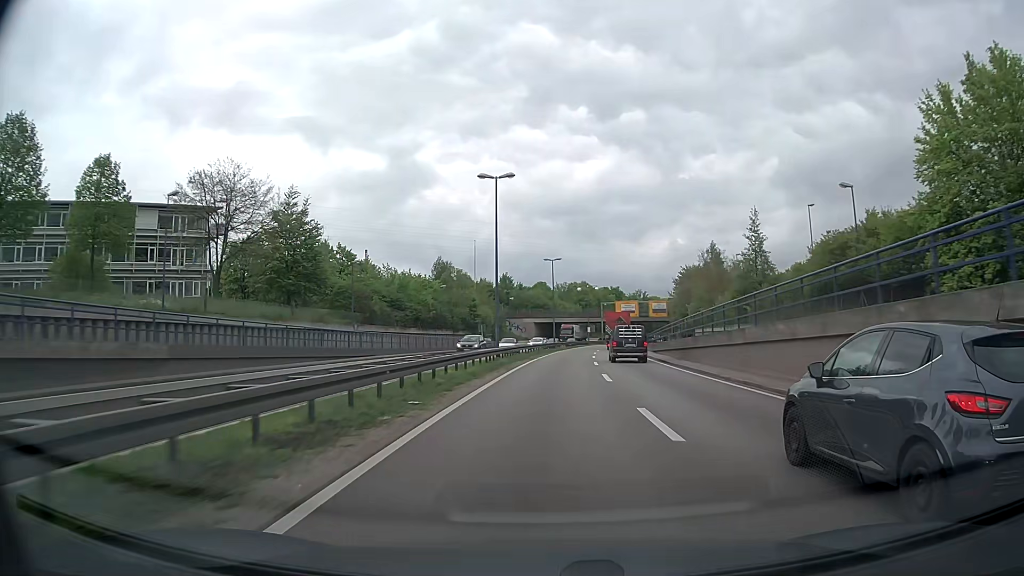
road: trunk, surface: asphalt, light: Day
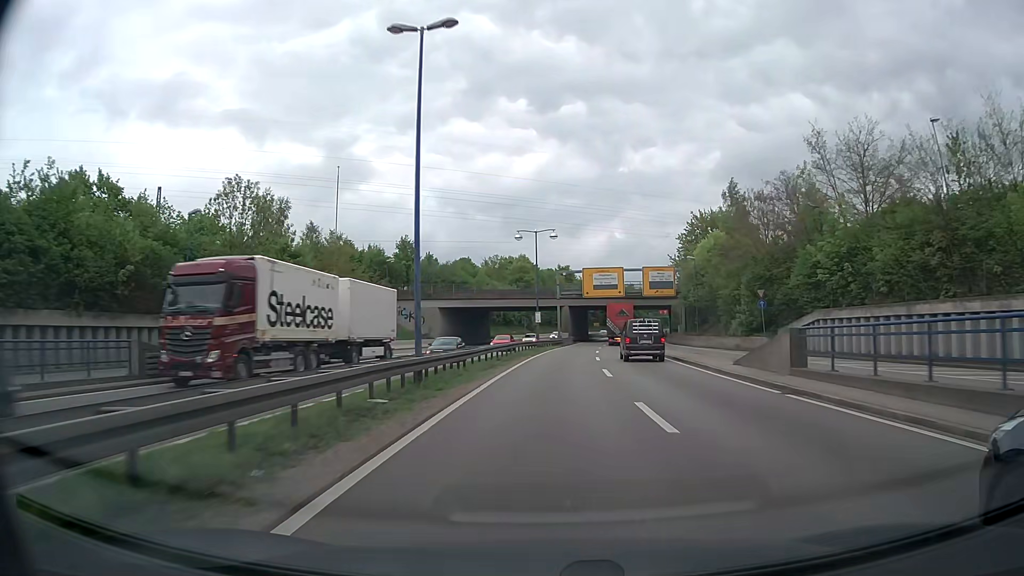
(+2.8, +58.5) m; +5°
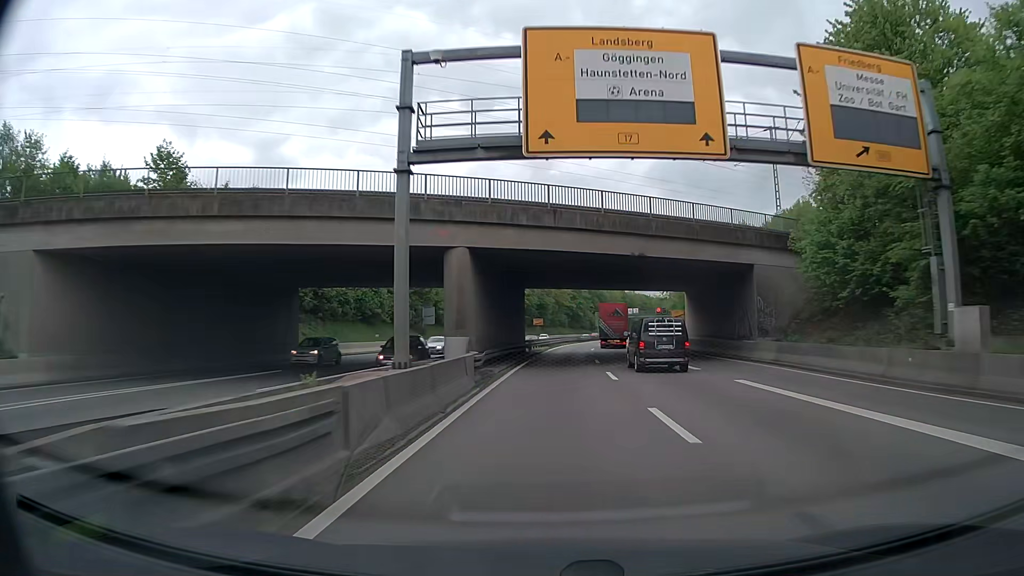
(+3.2, +60.1) m; +6°
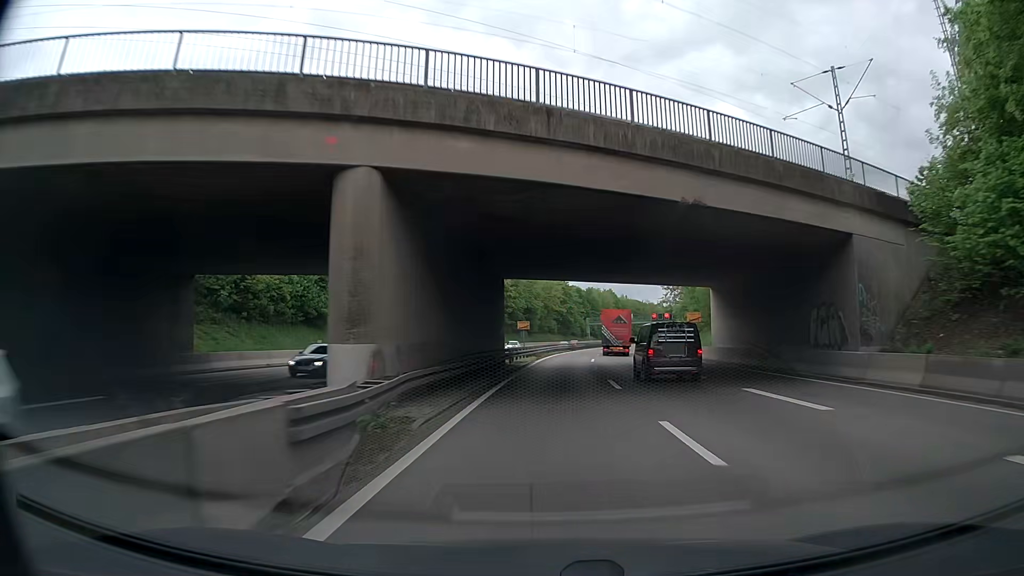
(+0.1, +13.3) m; +1°
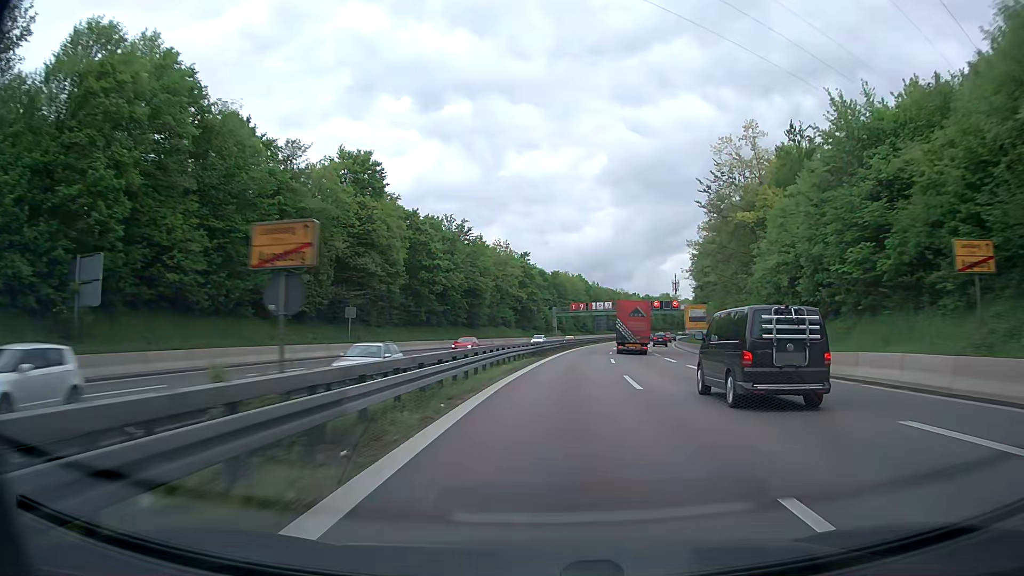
(+1.3, +44.5) m; +3°
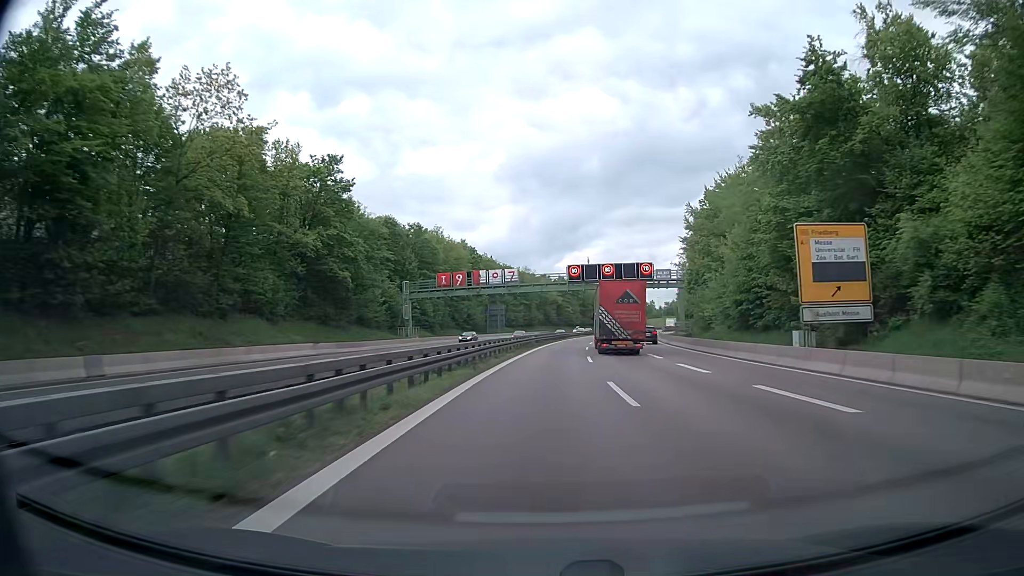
(+6.2, +75.4) m; +9°
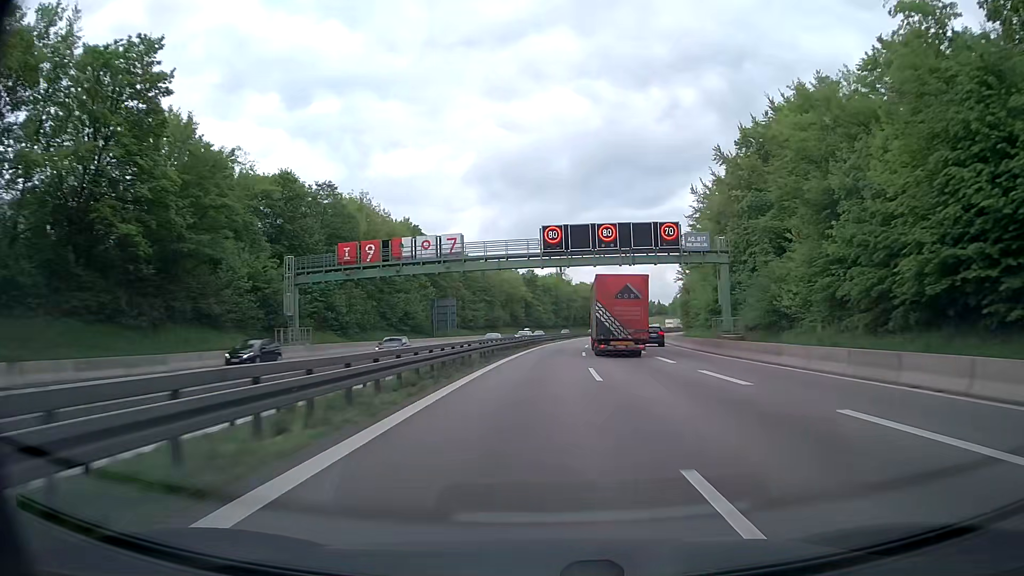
(+0.7, +29.5) m; +3°
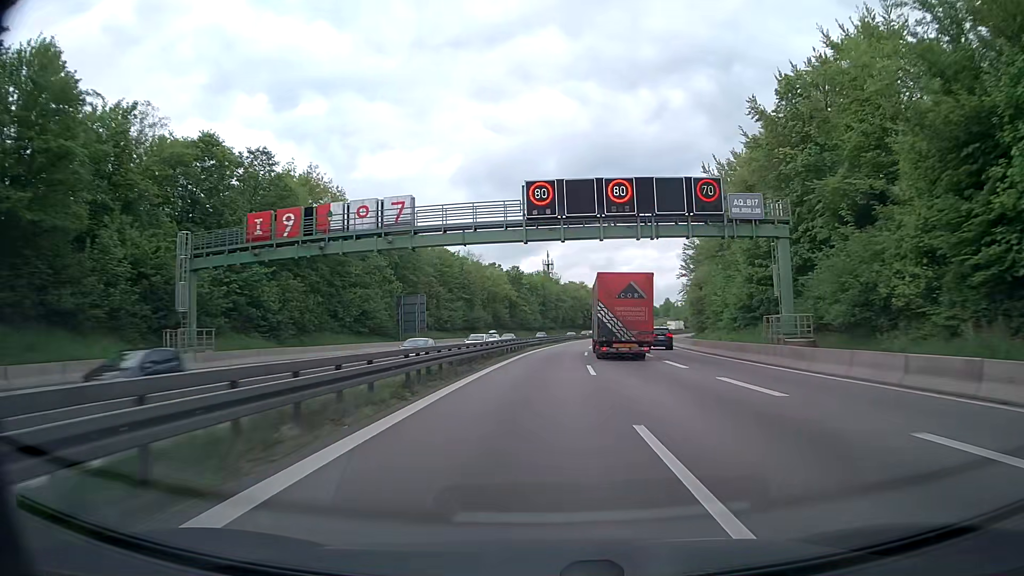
(+0.1, +14.6) m; +1°
(0, +10) (0, +20) (0, +30) (+1, +40) (+1, +50) (+2, +60) (+3, +70) (+4, +80) (+6, +90) (+7, +100) m
